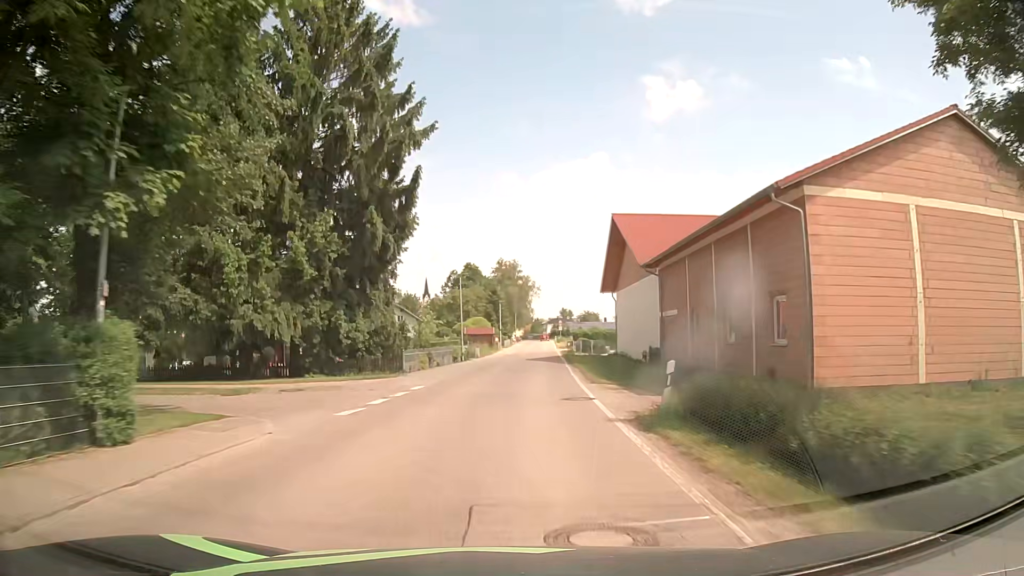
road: secondary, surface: asphalt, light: Day
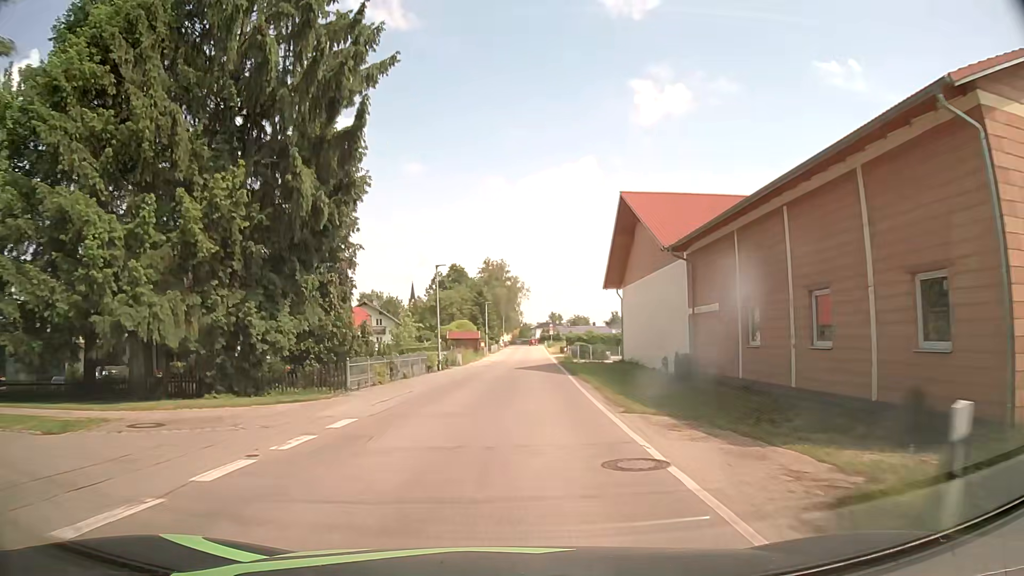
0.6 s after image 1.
(0.0, +8.1) m; 0°
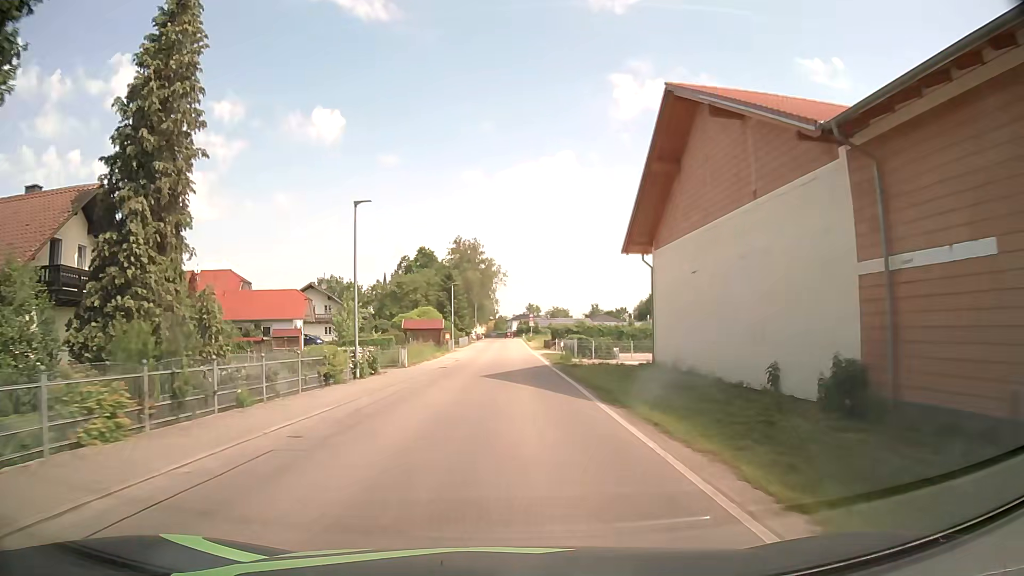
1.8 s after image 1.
(+0.5, +16.1) m; +3°
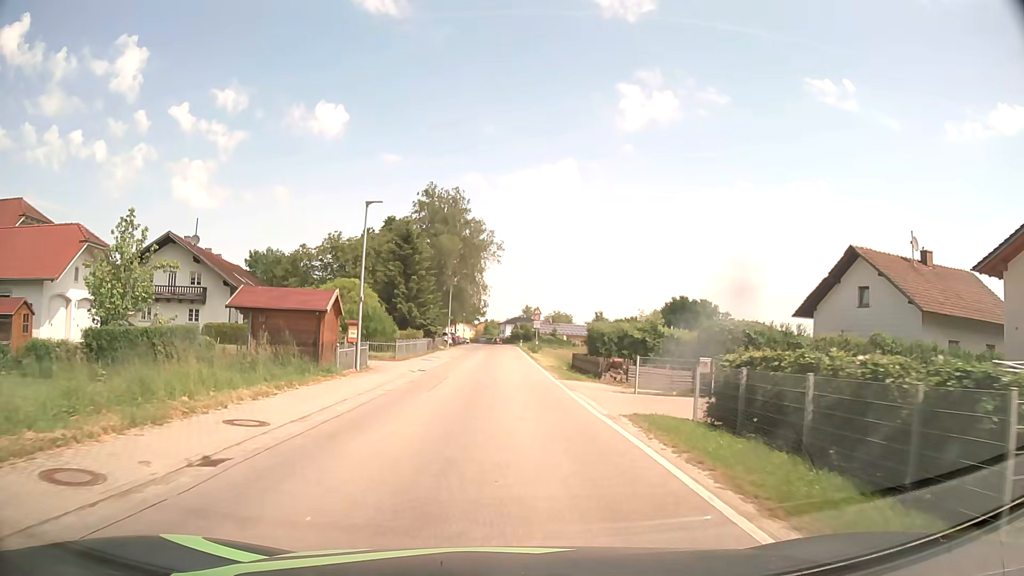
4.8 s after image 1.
(+0.1, +36.2) m; 0°
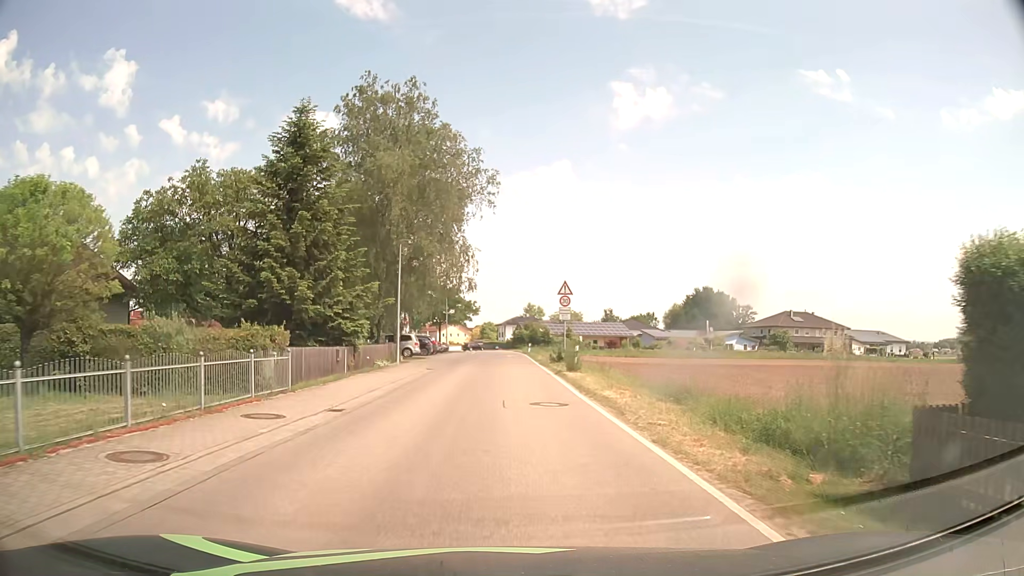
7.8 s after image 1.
(-0.1, +29.4) m; 0°
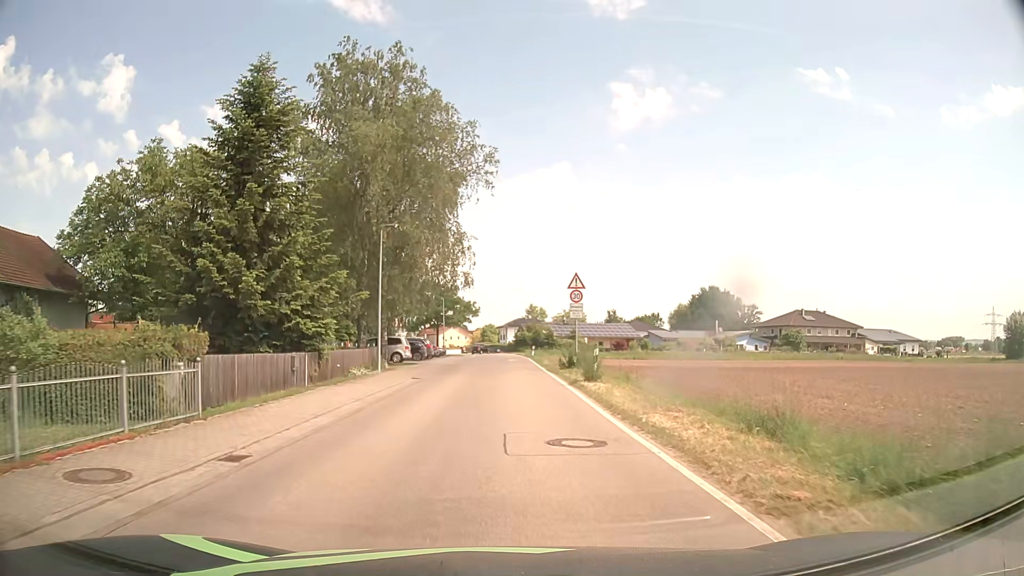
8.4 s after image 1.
(0.0, +5.1) m; -1°
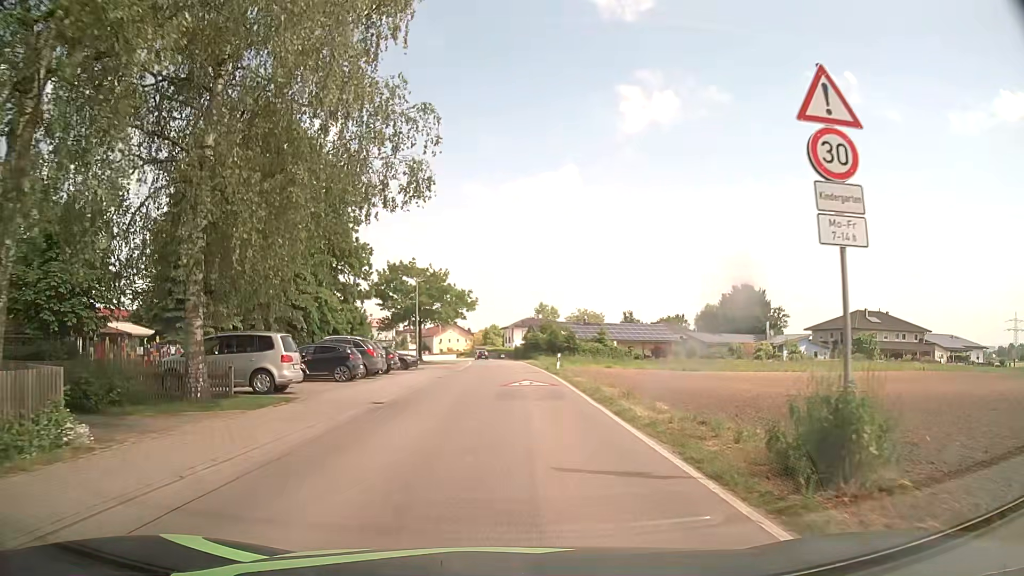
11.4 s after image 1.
(0.0, +23.8) m; 0°
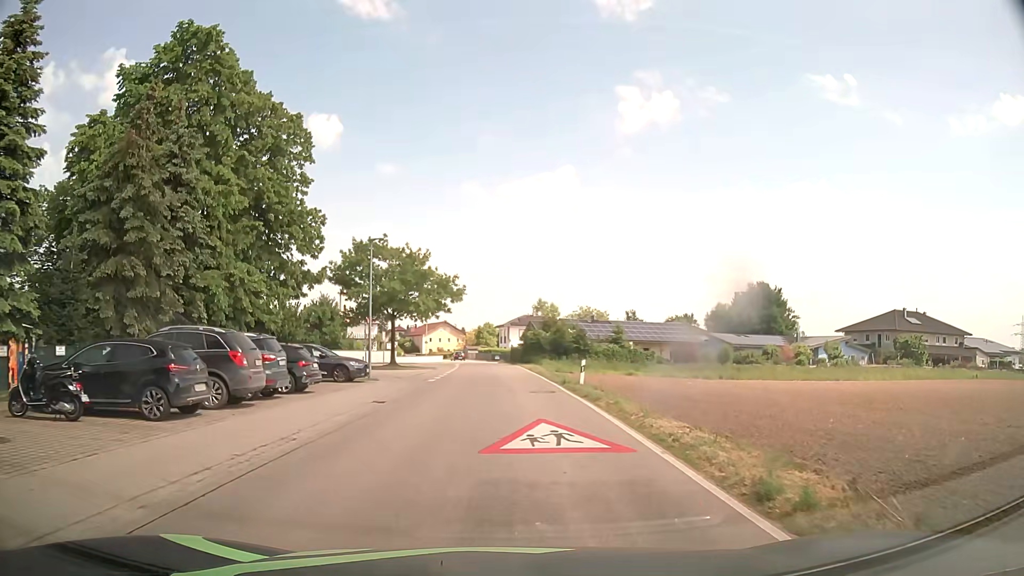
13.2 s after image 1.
(+0.1, +13.7) m; 0°
(0, +10) (0, +20) (0, +30) (-1, +40) (-1, +50) (-2, +60) (-2, +70) (-3, +80) (-4, +90) (-6, +100) m
